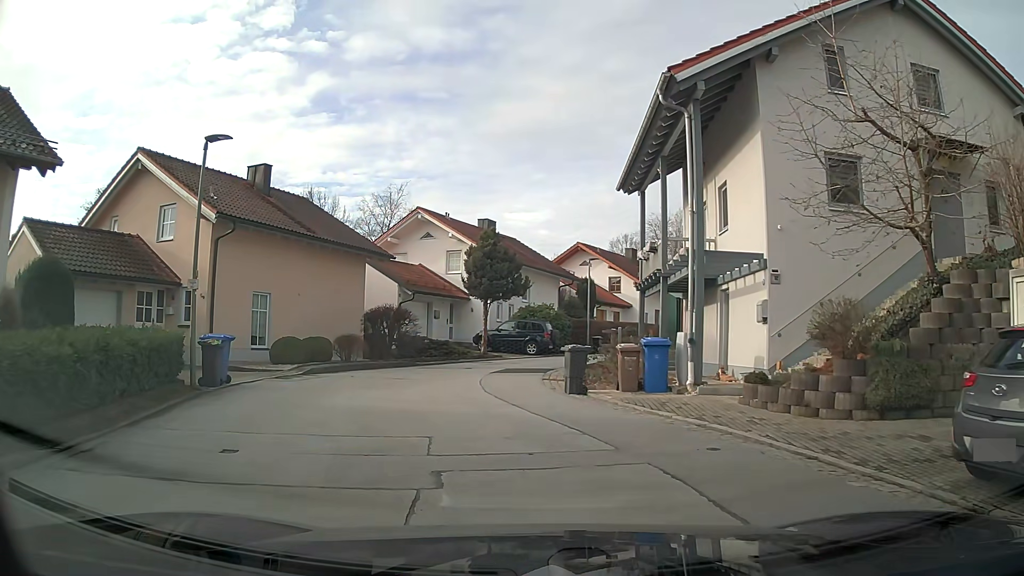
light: Day
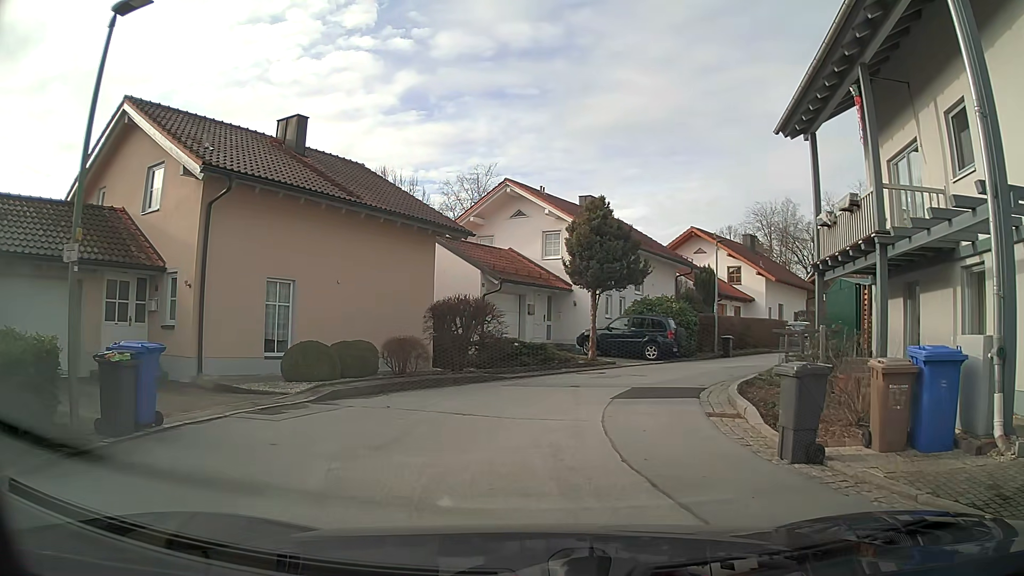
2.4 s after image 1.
(-0.6, +6.8) m; -8°
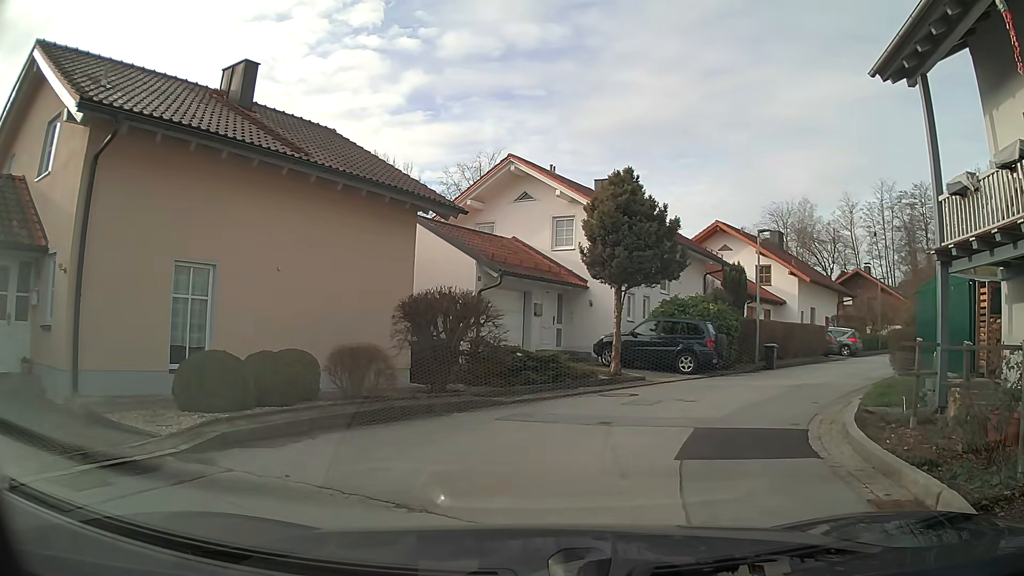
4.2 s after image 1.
(0.0, +4.9) m; 0°
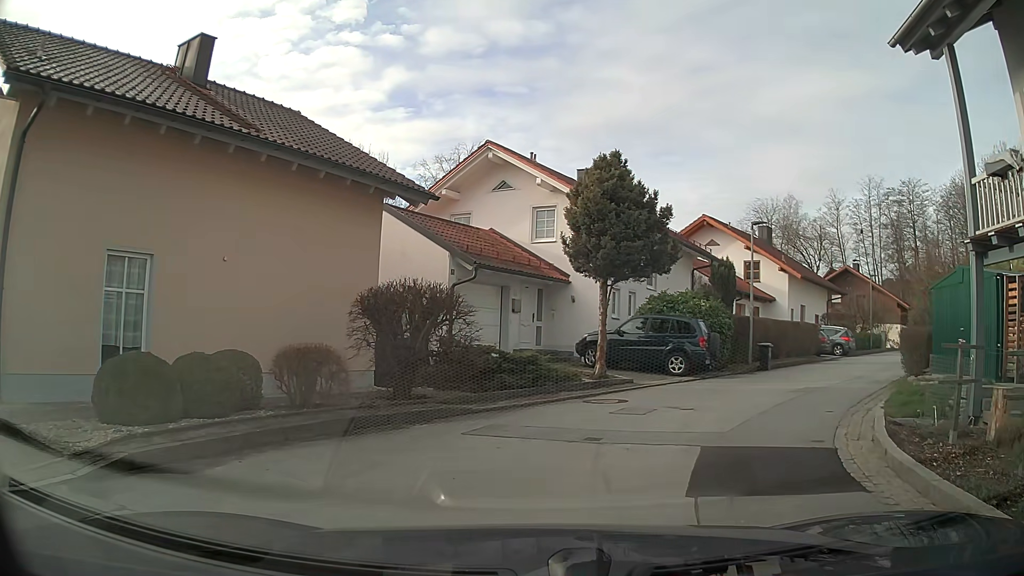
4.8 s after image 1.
(0.0, +1.6) m; +1°
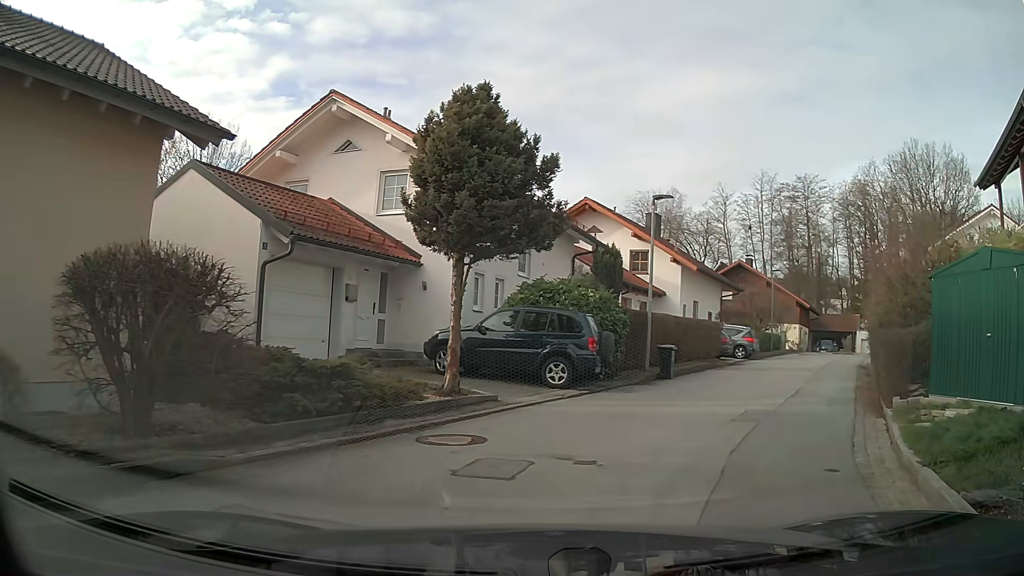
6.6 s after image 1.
(+0.5, +4.7) m; +12°
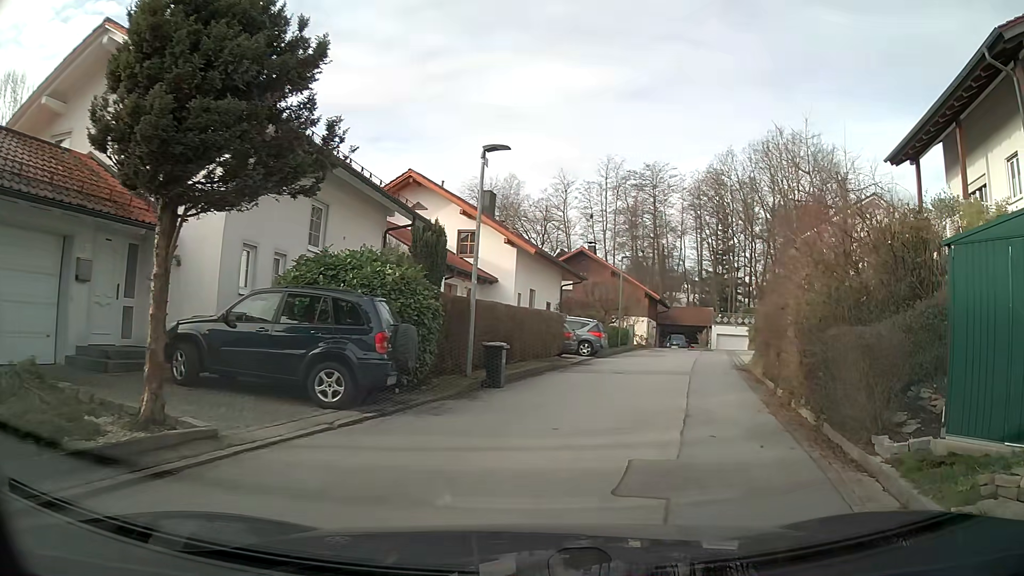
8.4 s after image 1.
(+0.6, +4.7) m; +14°
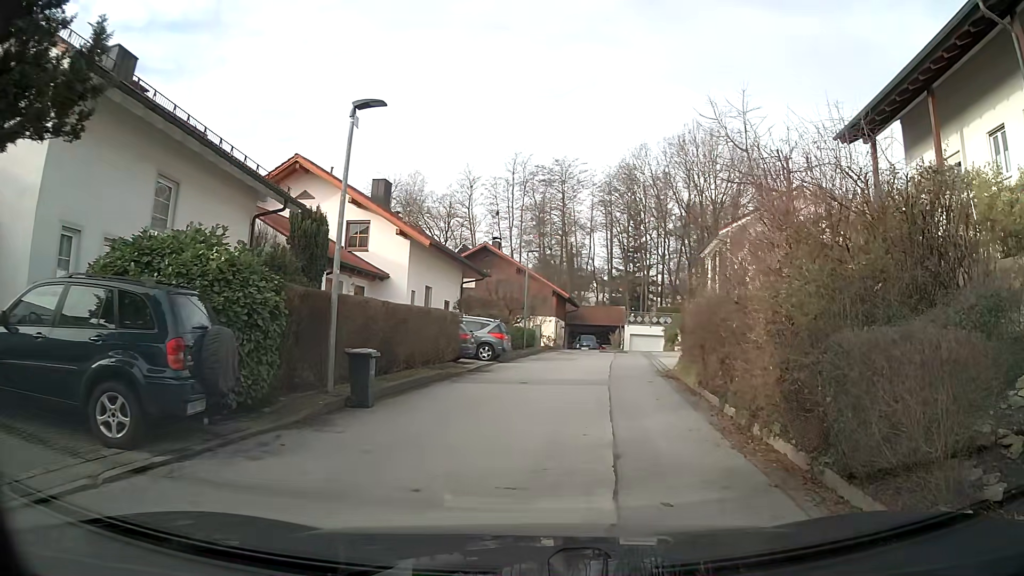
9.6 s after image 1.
(+0.2, +3.1) m; +8°
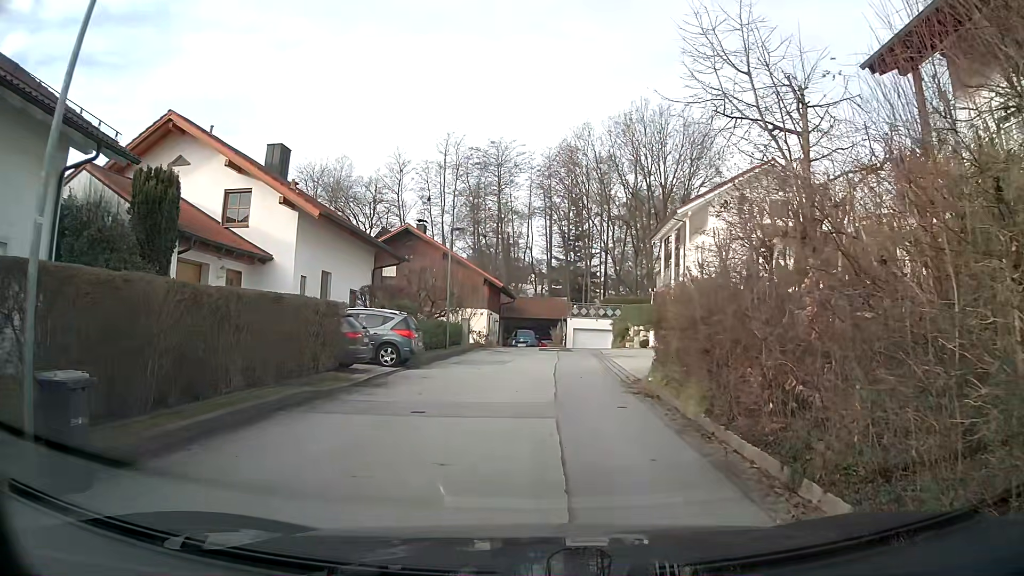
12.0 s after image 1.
(+0.3, +6.1) m; +4°
